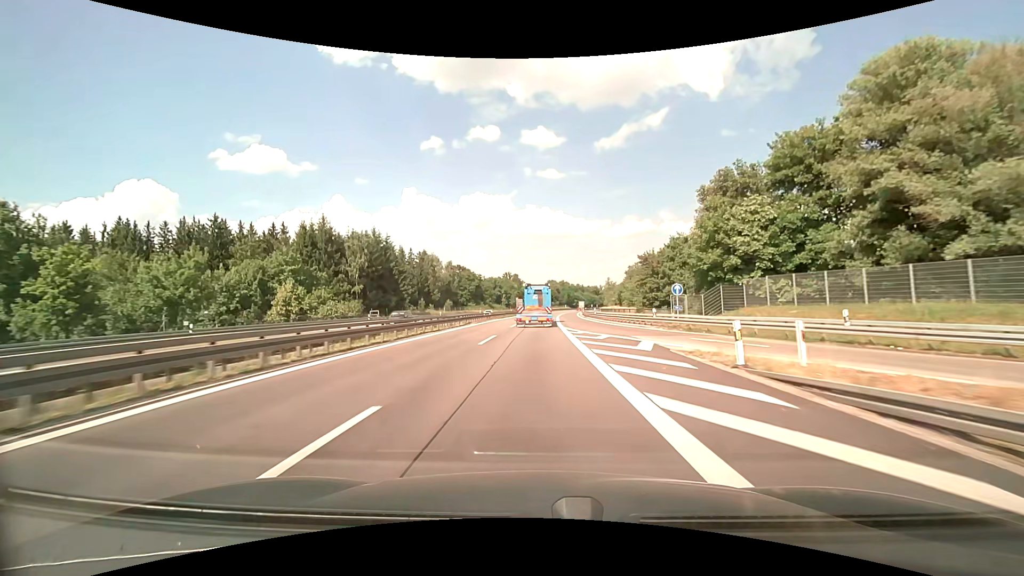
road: motorway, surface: asphalt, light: Day
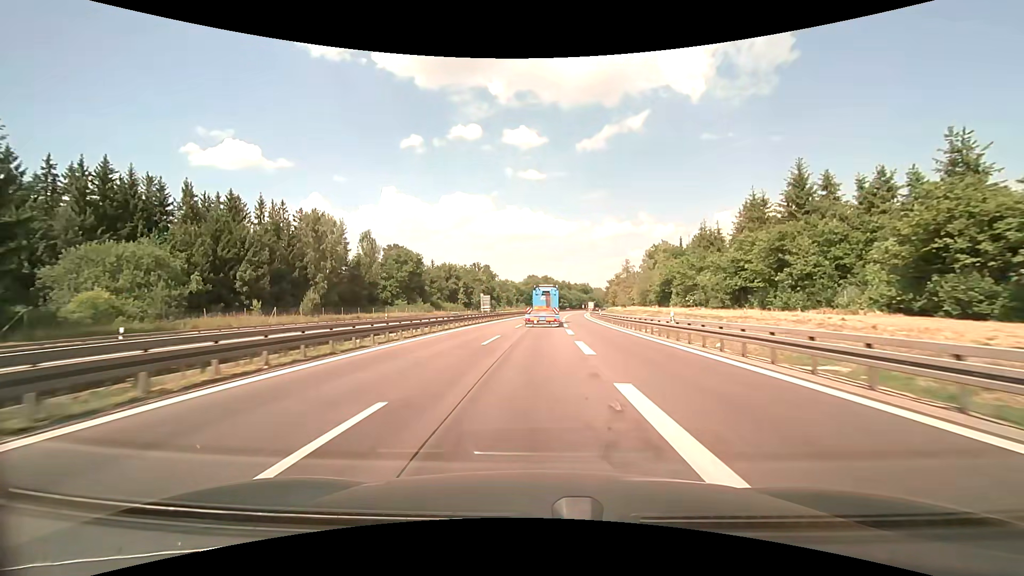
(+1.3, +71.8) m; +2°
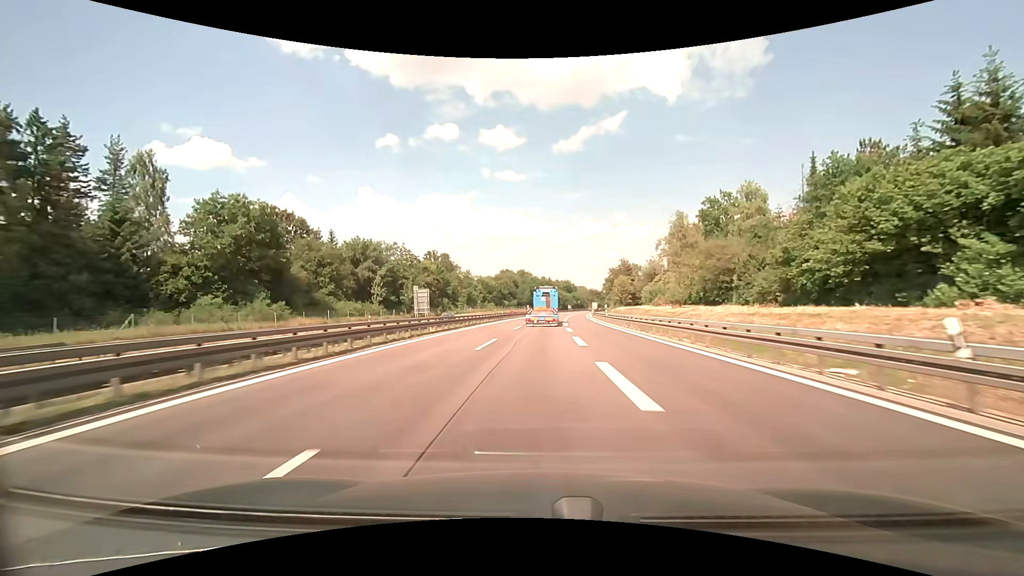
(+1.2, +56.4) m; +3°
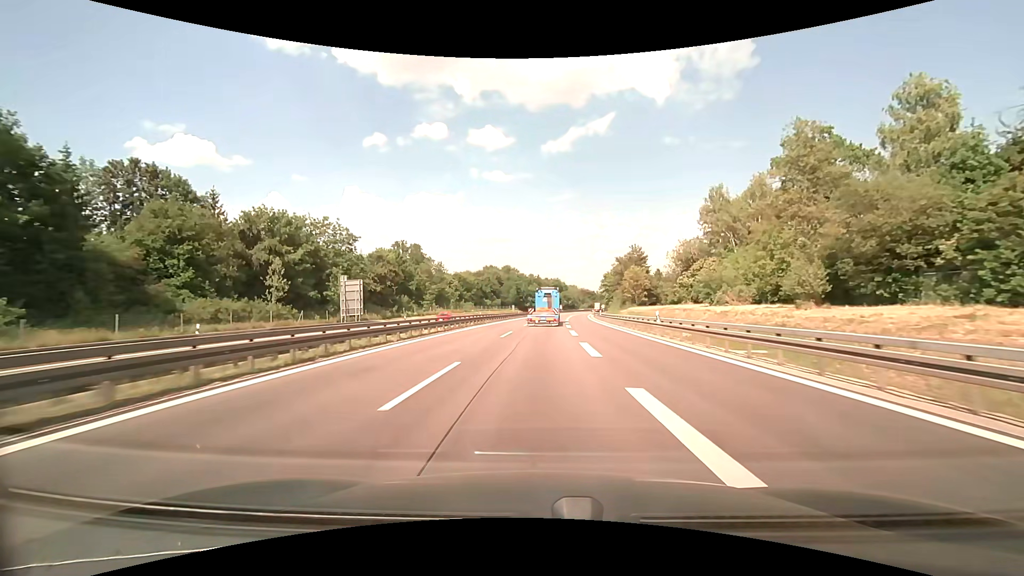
(+0.3, +28.3) m; +1°
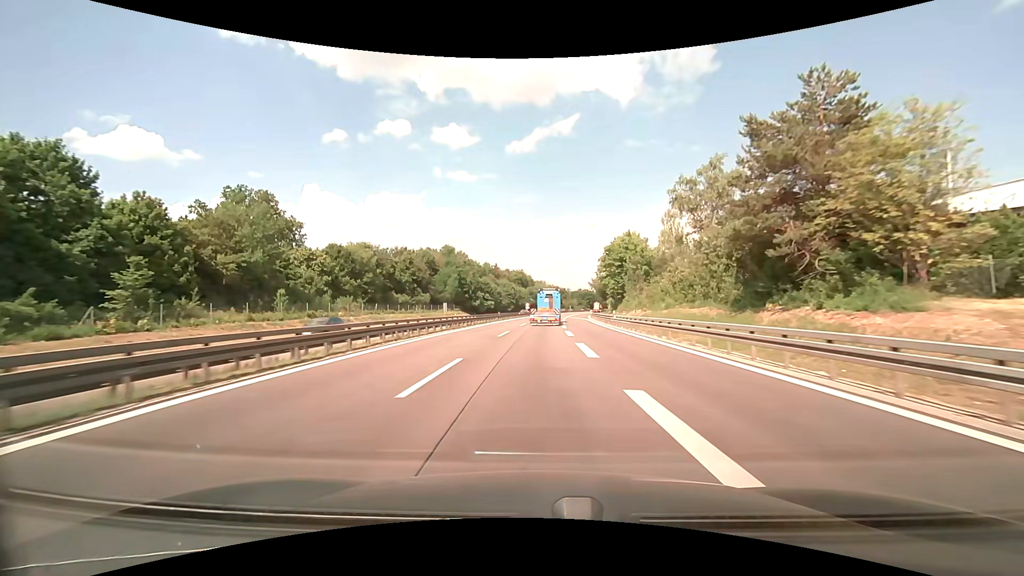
(+2.7, +71.3) m; +4°
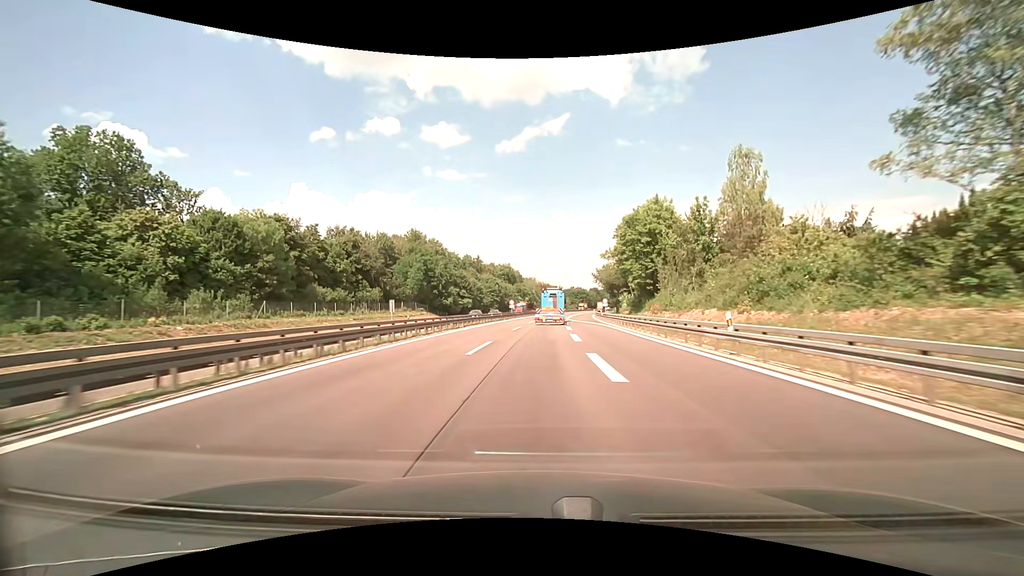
(+0.2, +28.9) m; +1°
(0, +10) (0, +20) (0, +30) (+1, +40) (+1, +50) (+2, +60) (+2, +70) (+3, +80) (+4, +90) (+5, +100) m
